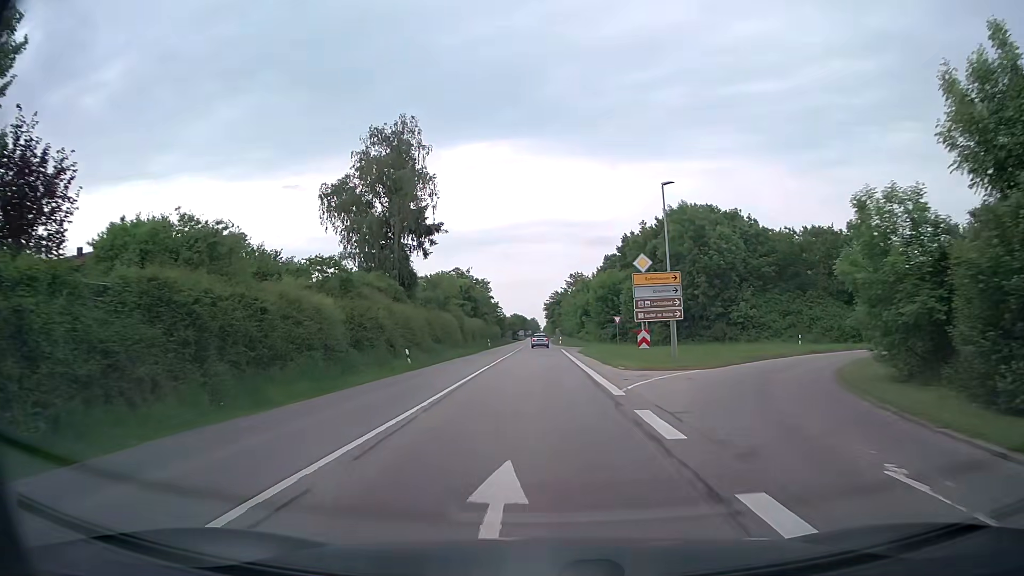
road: secondary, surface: asphalt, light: Day
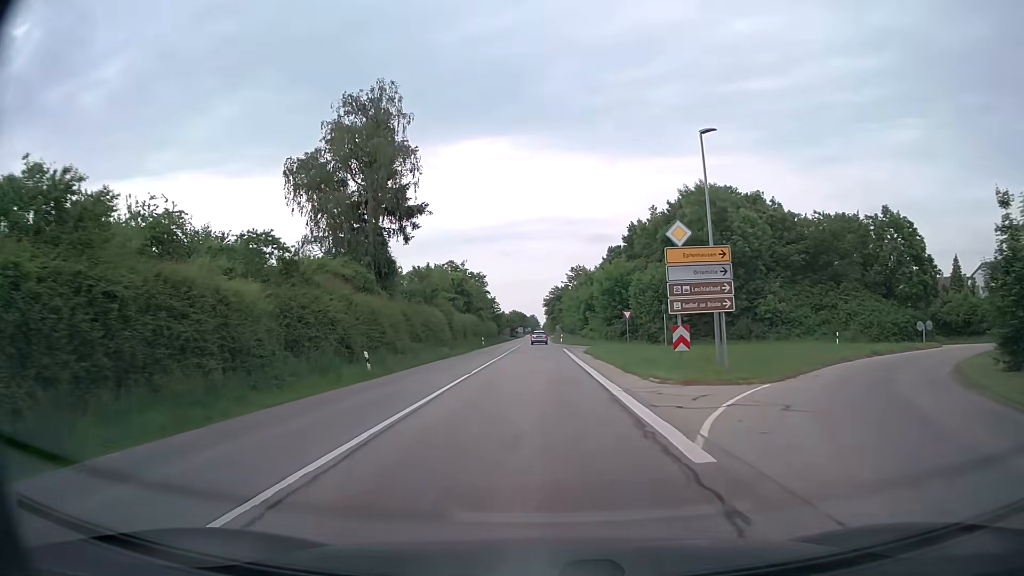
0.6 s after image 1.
(0.0, +7.8) m; 0°
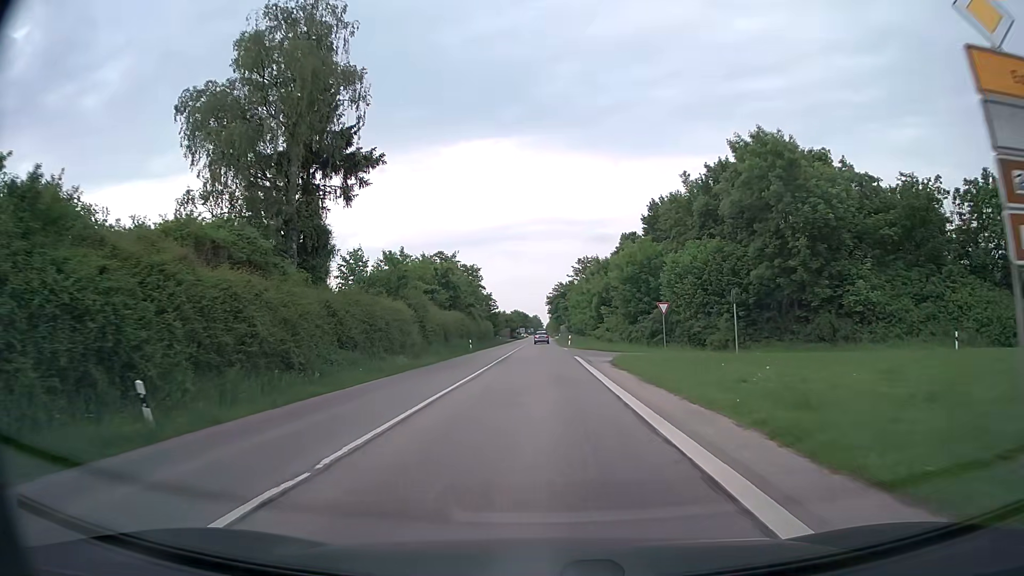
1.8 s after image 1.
(-0.1, +15.6) m; -1°
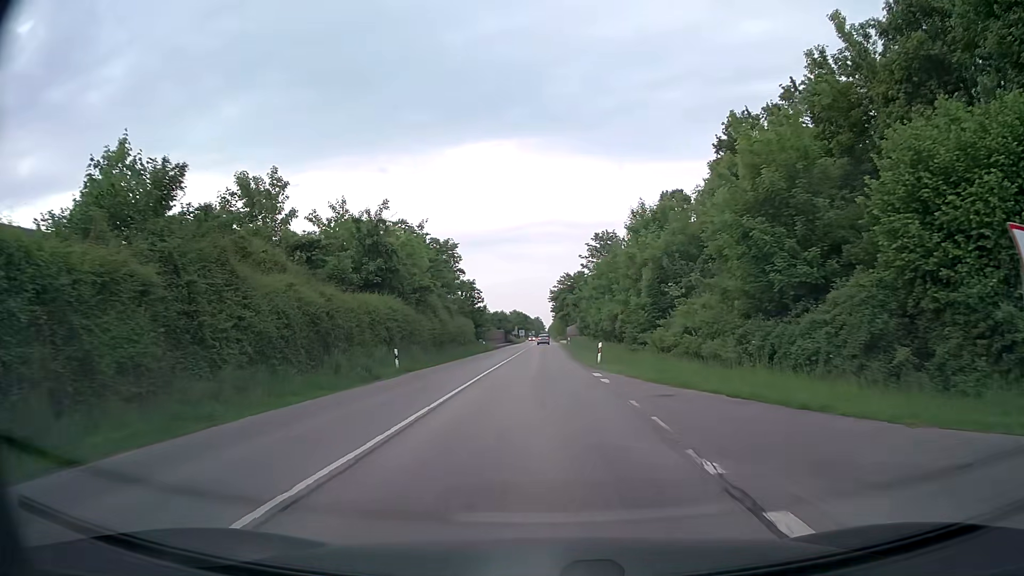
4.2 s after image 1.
(0.0, +31.2) m; -1°
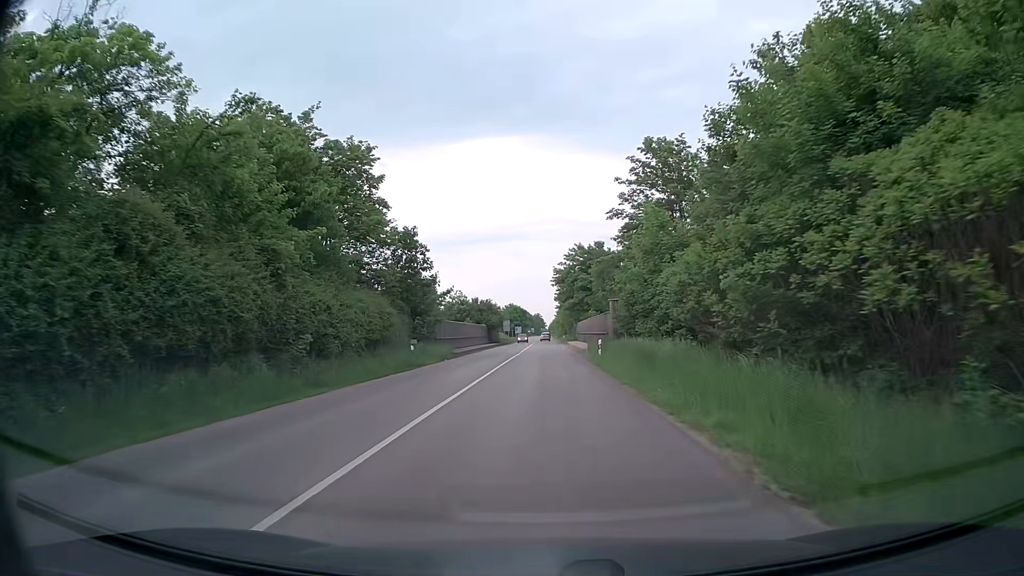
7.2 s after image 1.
(+0.2, +38.9) m; 0°
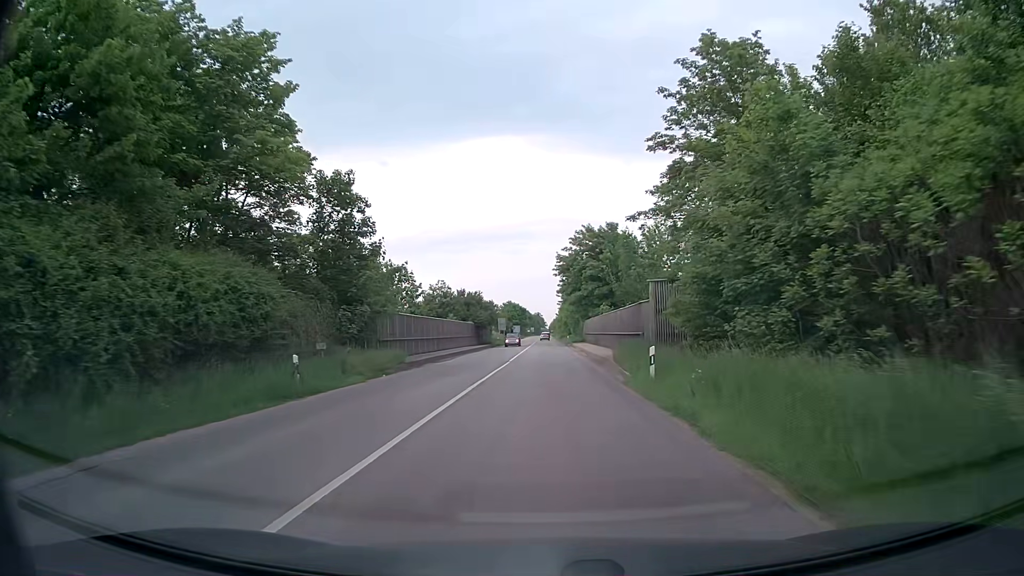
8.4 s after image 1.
(+0.1, +15.5) m; +1°
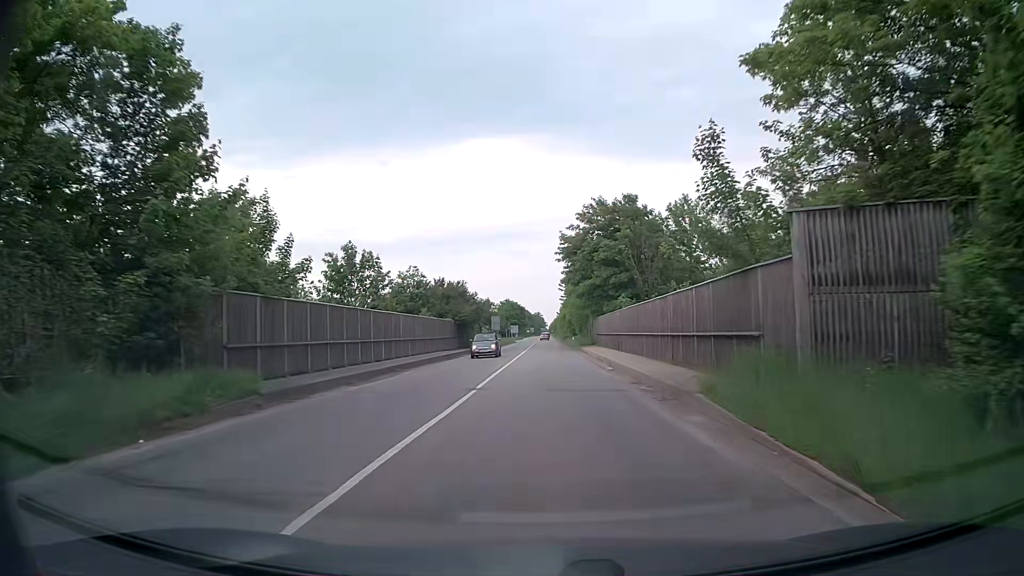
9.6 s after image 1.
(-0.1, +15.5) m; 0°
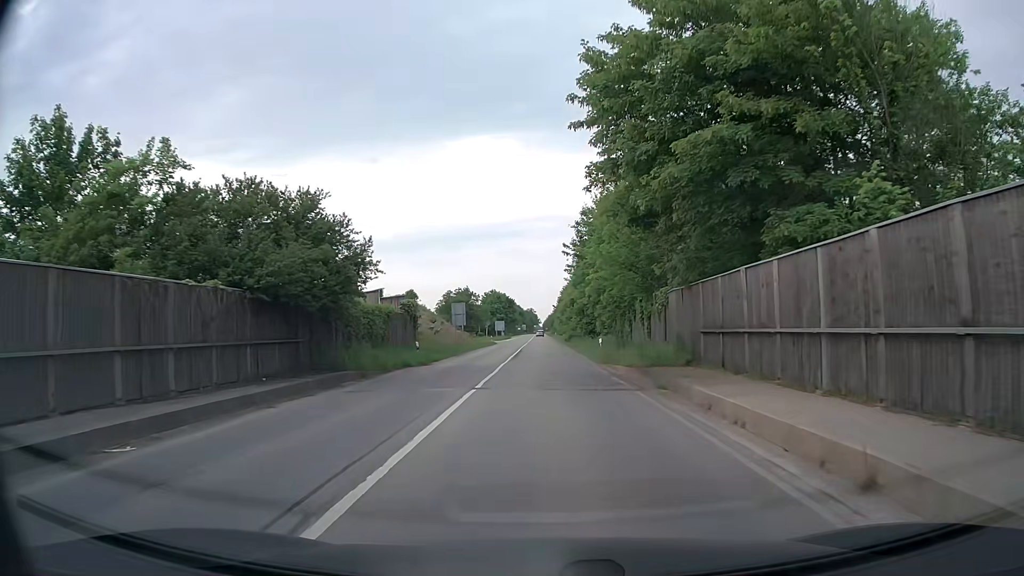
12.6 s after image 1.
(0.0, +38.8) m; +1°
(0, +10) (0, +20) (0, +30) (0, +40) (0, +50) (0, +60) (0, +70) (0, +80) (0, +90) (0, +100) m
